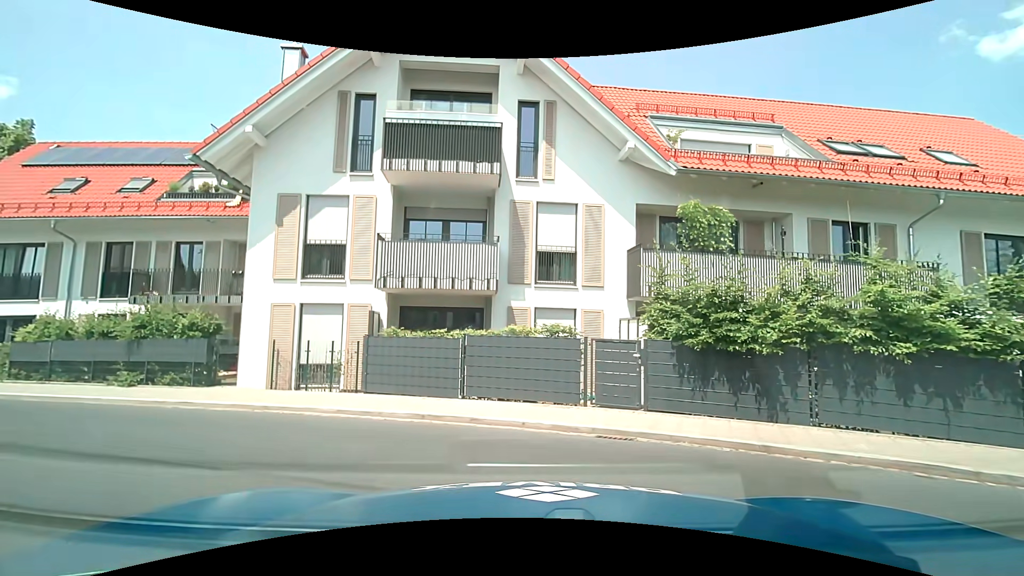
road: service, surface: concrete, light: Day
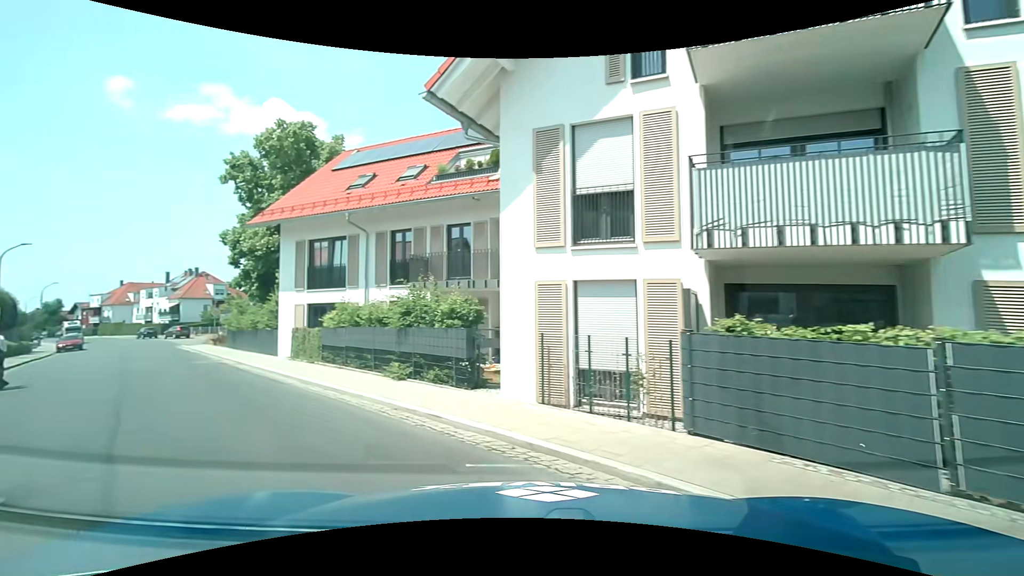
(-1.2, +5.1) m; -32°
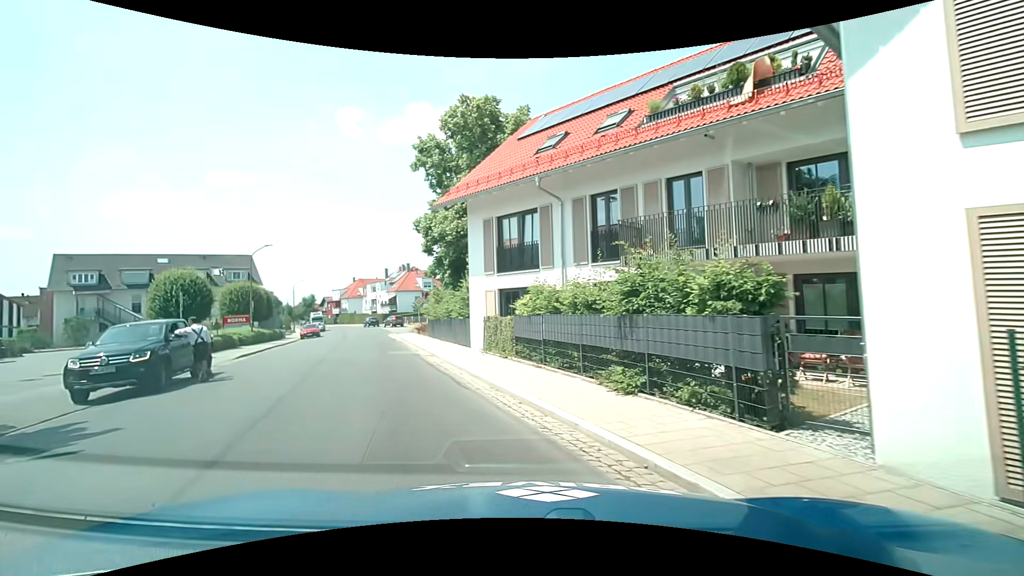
(-0.8, +4.4) m; -20°
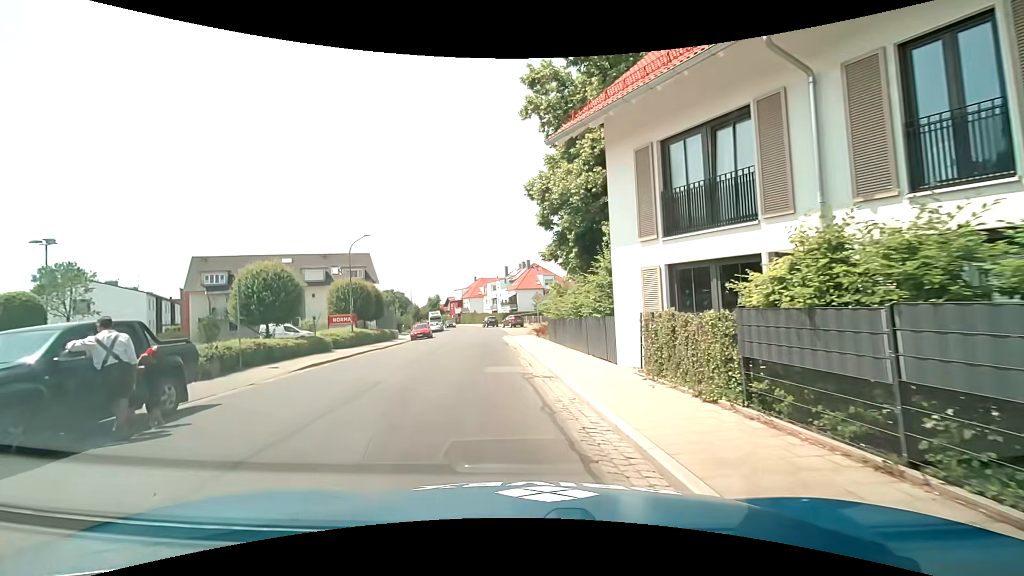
(-1.0, +8.2) m; -13°
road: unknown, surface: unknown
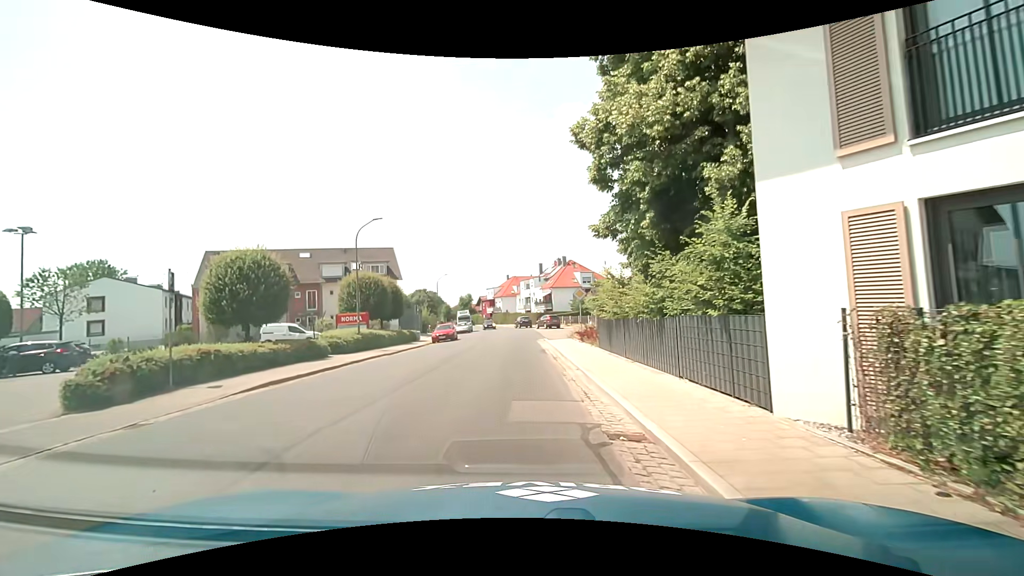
(-0.3, +6.2) m; -4°
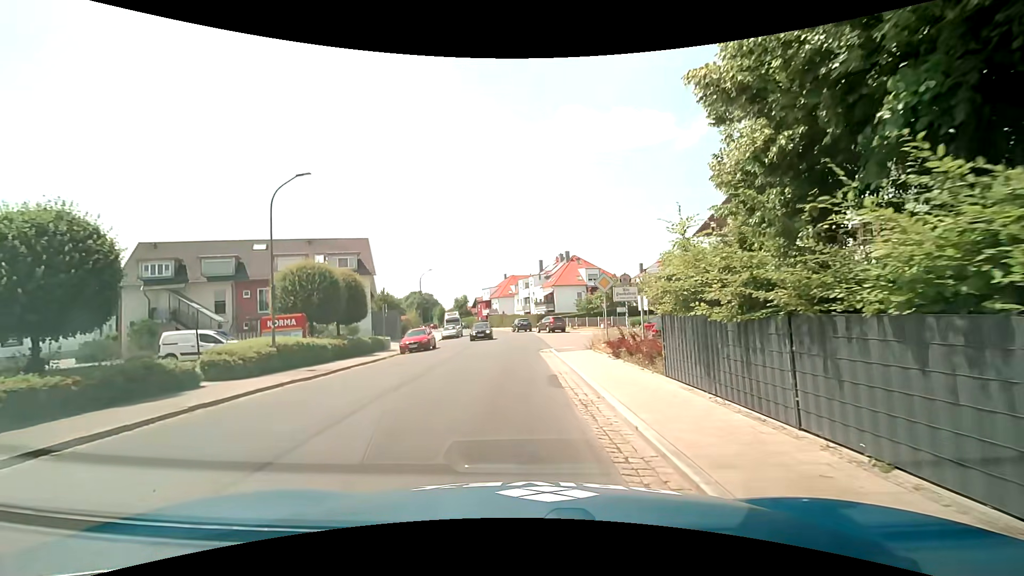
(-0.1, +9.8) m; 0°
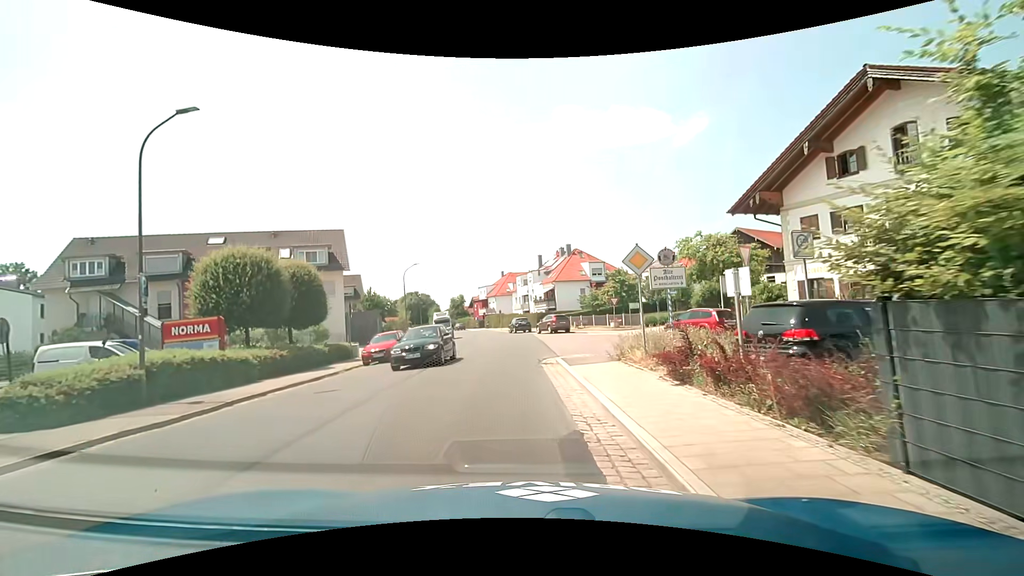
(0.0, +6.6) m; +1°
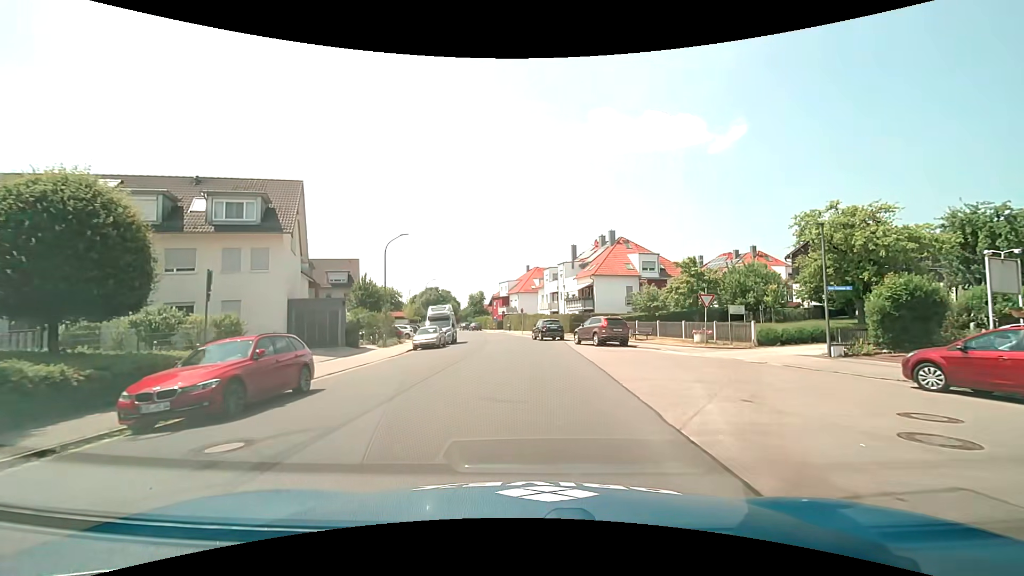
(-0.8, +15.7) m; -4°
(0, +10) (0, +20) (-1, +30) (-2, +40) (-2, +50) (-3, +60) (-6, +70) (-8, +79) (-11, +89) (-14, +98) m
